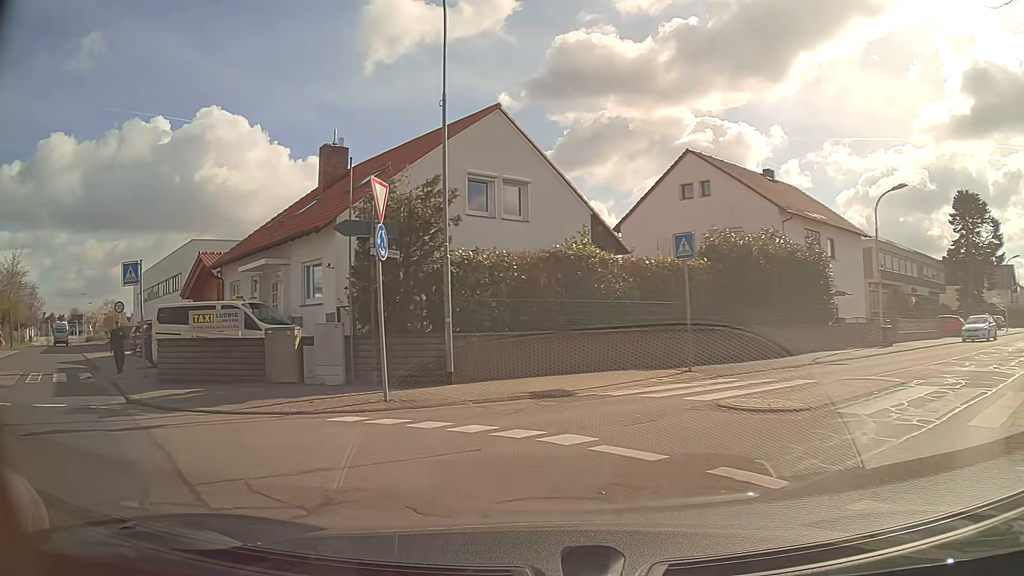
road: residential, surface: asphalt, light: Day
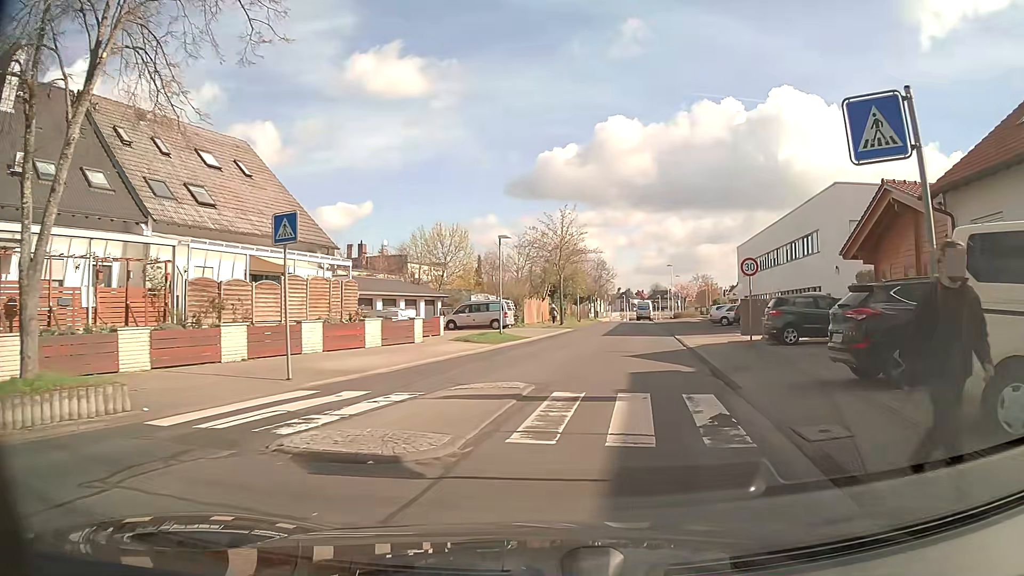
(-8.4, +10.6) m; -57°
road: unclassified
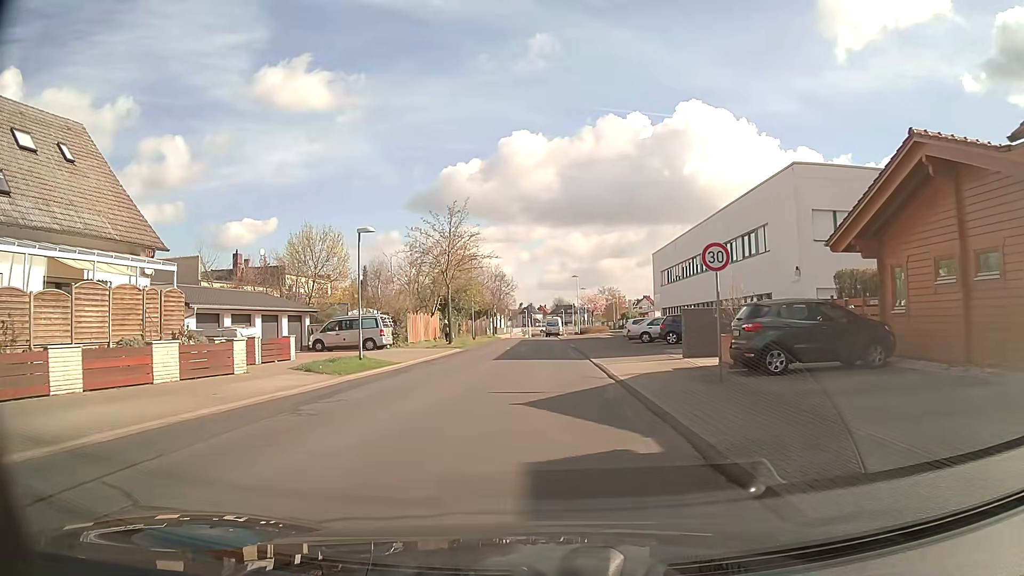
(+1.2, +7.7) m; +12°
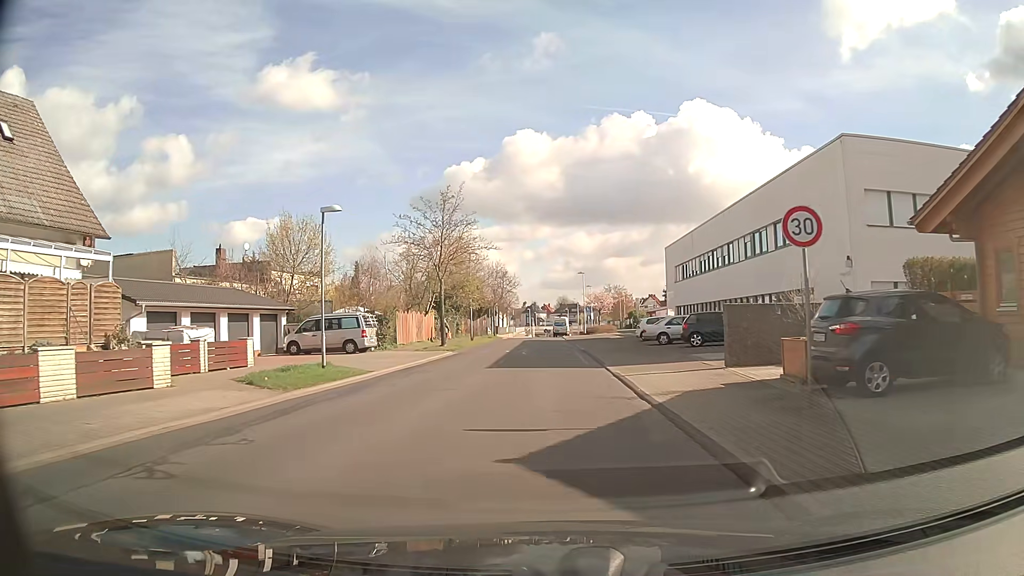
(-0.1, +4.6) m; -1°
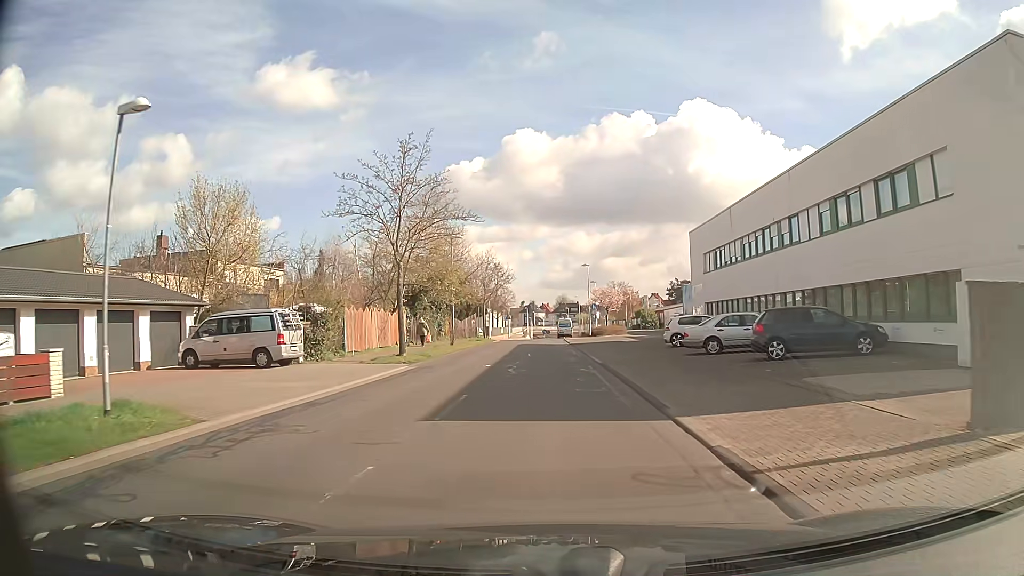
(+0.1, +10.5) m; +1°
